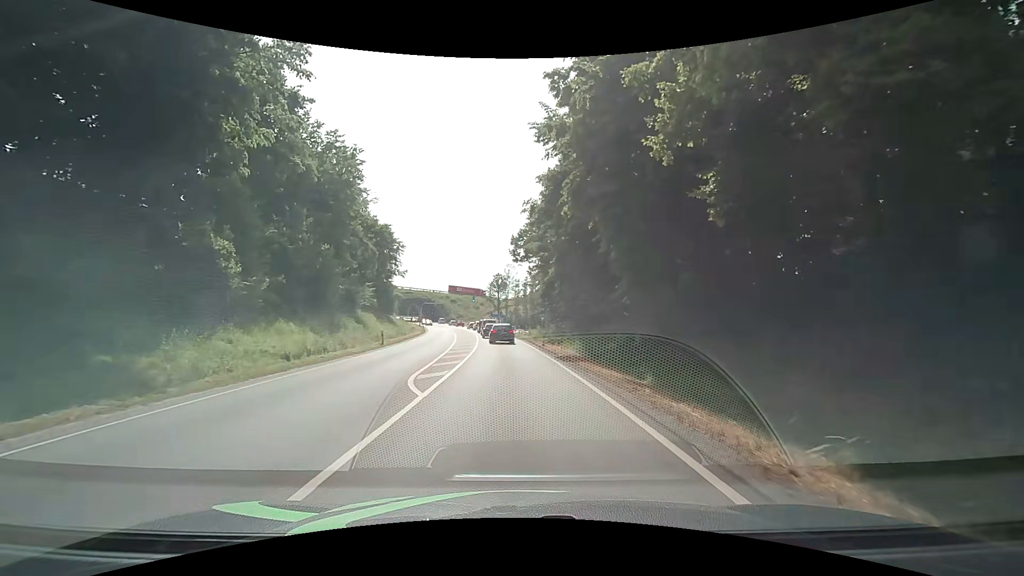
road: primary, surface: asphalt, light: Day
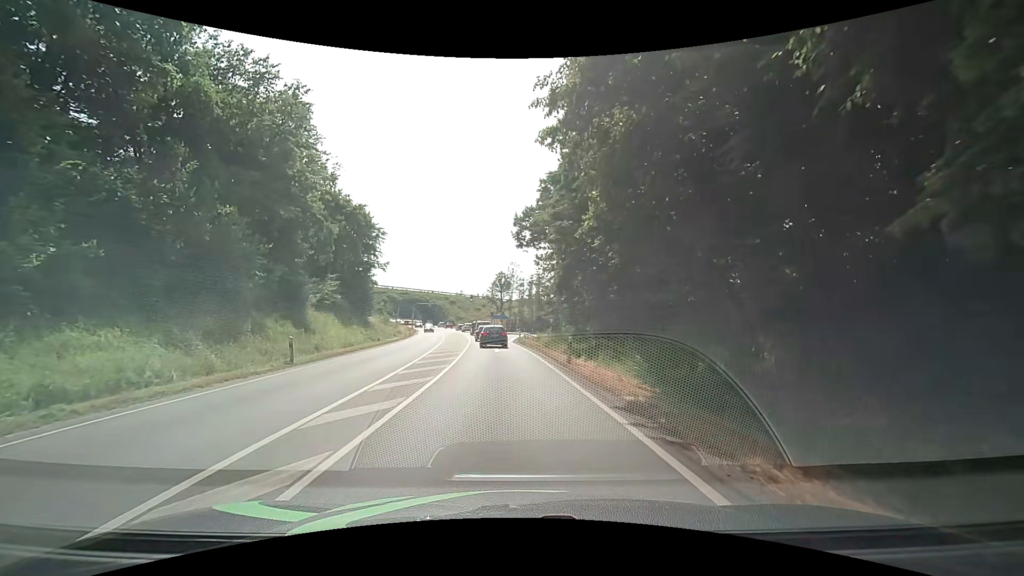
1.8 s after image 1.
(0.0, +13.7) m; 0°
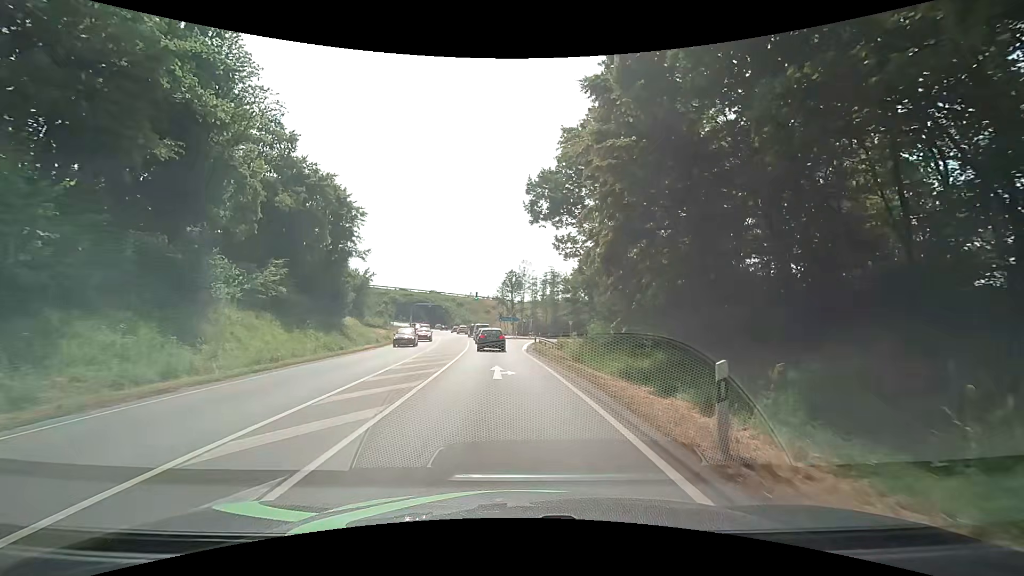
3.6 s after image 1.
(-0.4, +13.5) m; -3°
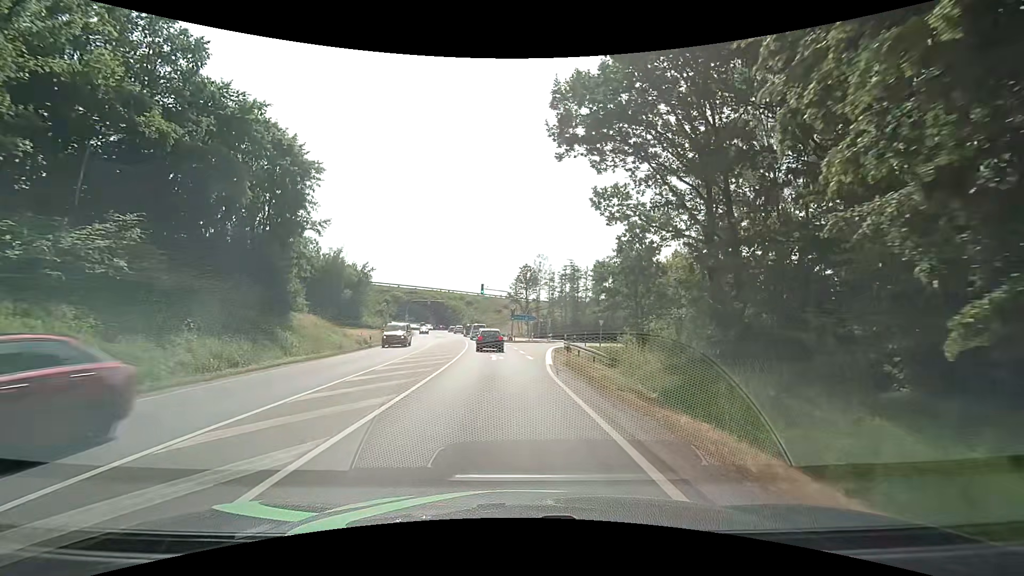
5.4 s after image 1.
(+0.1, +15.5) m; 0°
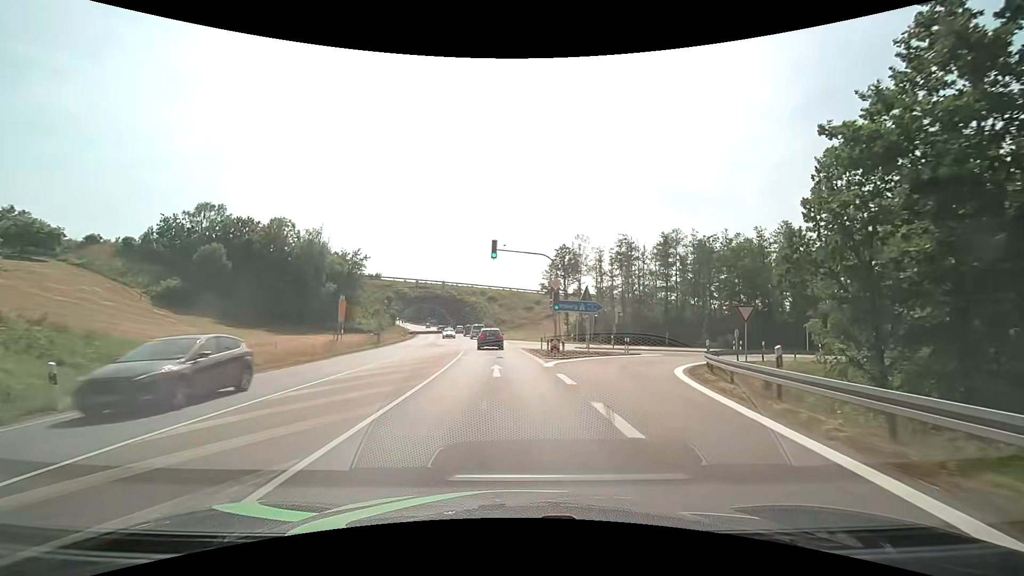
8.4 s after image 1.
(-1.1, +30.4) m; -3°
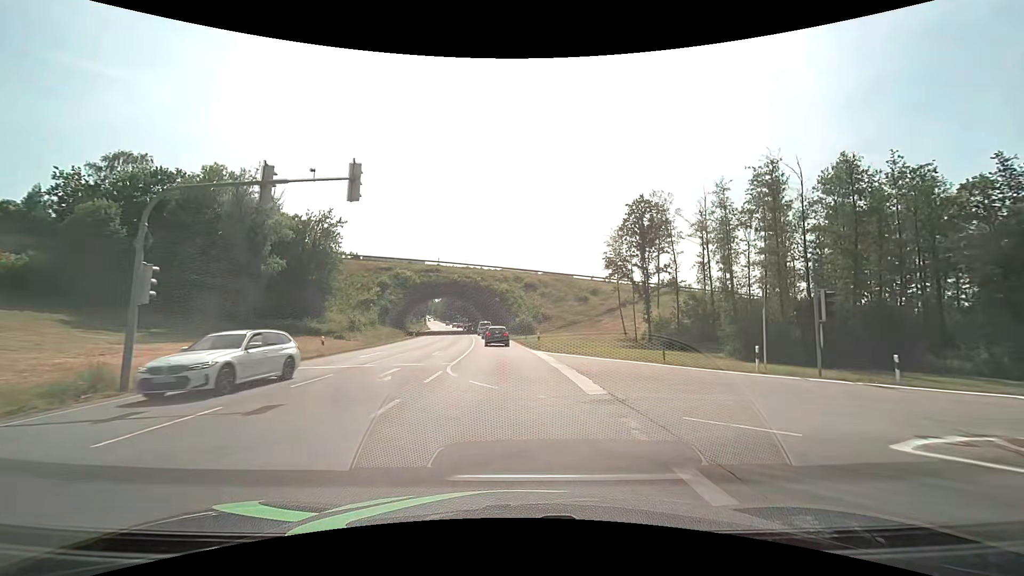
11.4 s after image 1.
(-1.7, +35.4) m; -5°
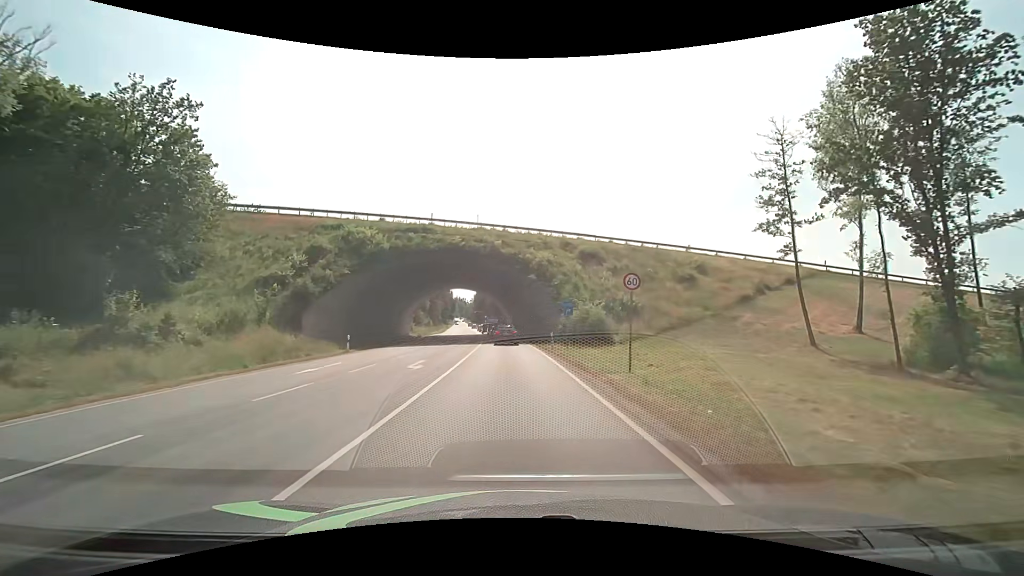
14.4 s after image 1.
(-1.4, +38.5) m; -4°
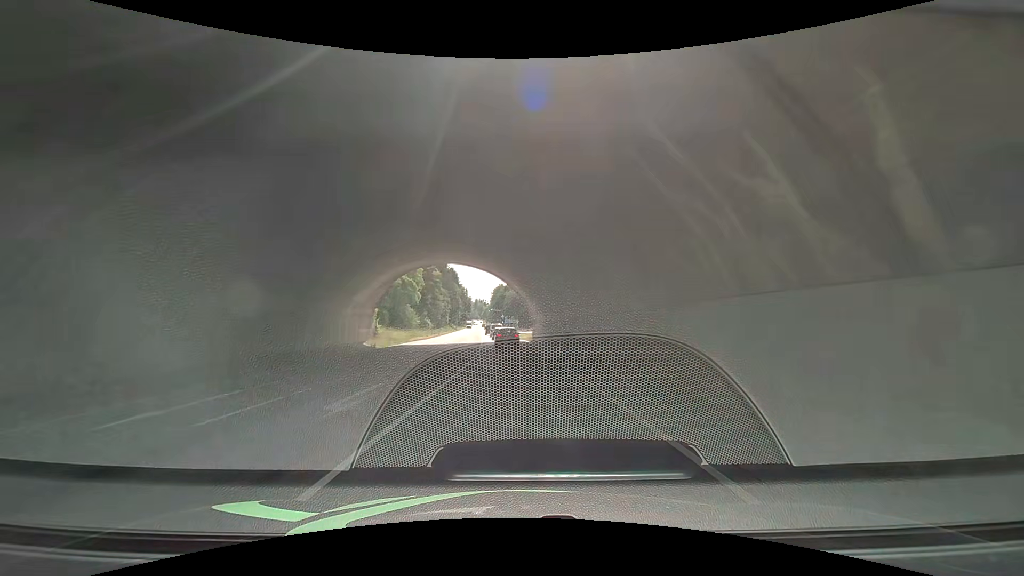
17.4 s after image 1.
(-1.0, +38.3) m; -3°
